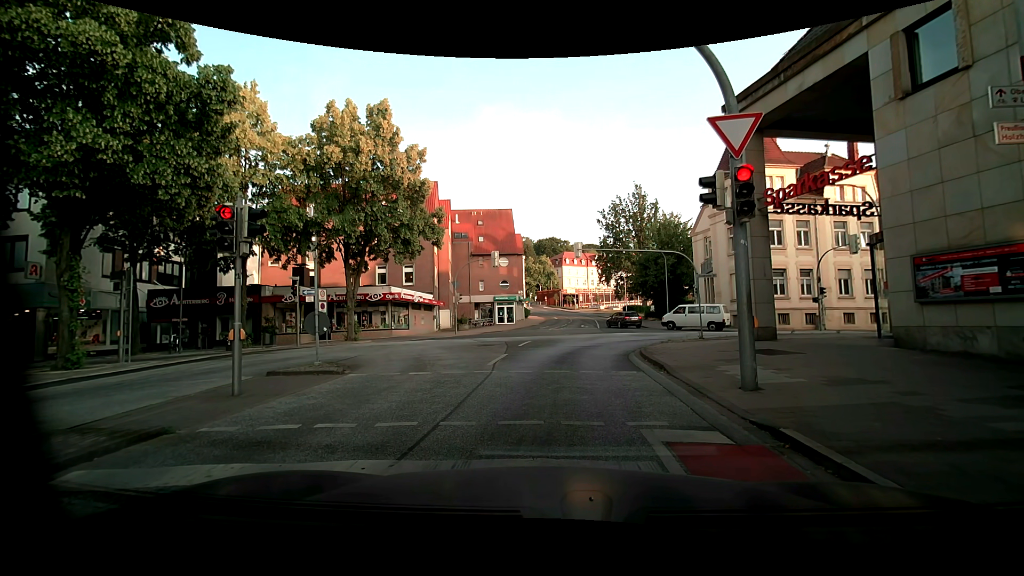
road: unclassified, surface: asphalt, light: Day
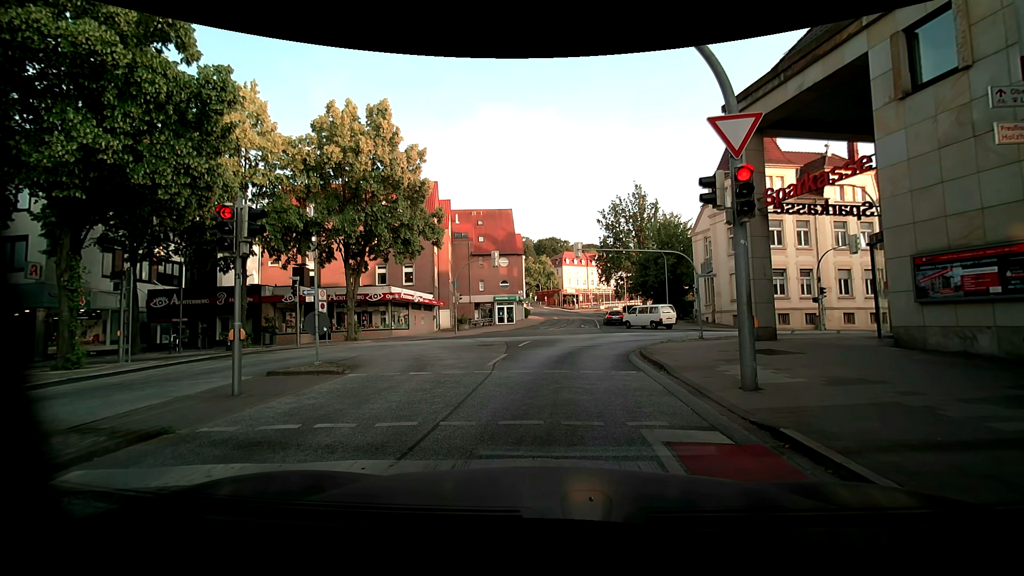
(0.0, 0.0) m; 0°
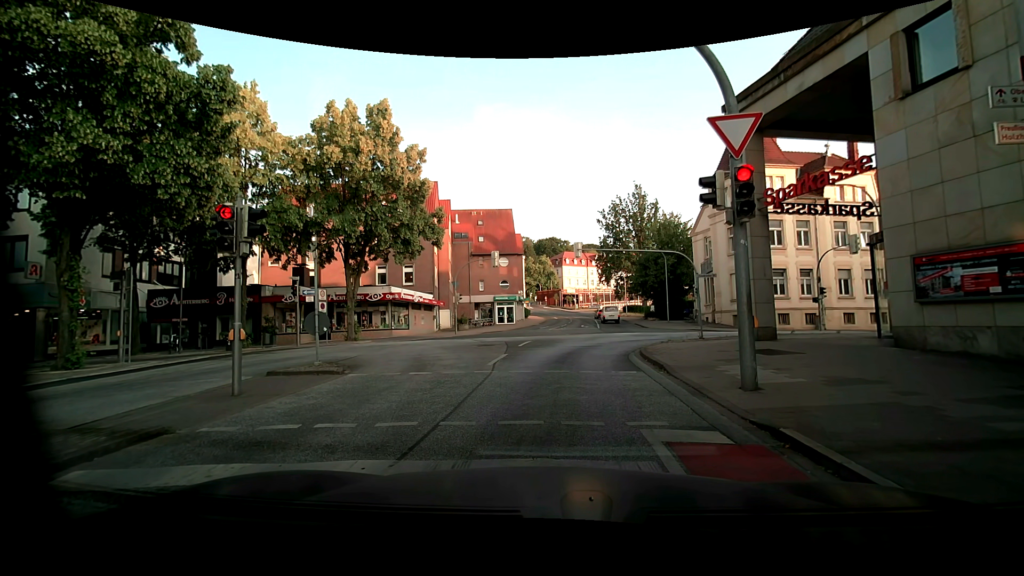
(0.0, 0.0) m; 0°
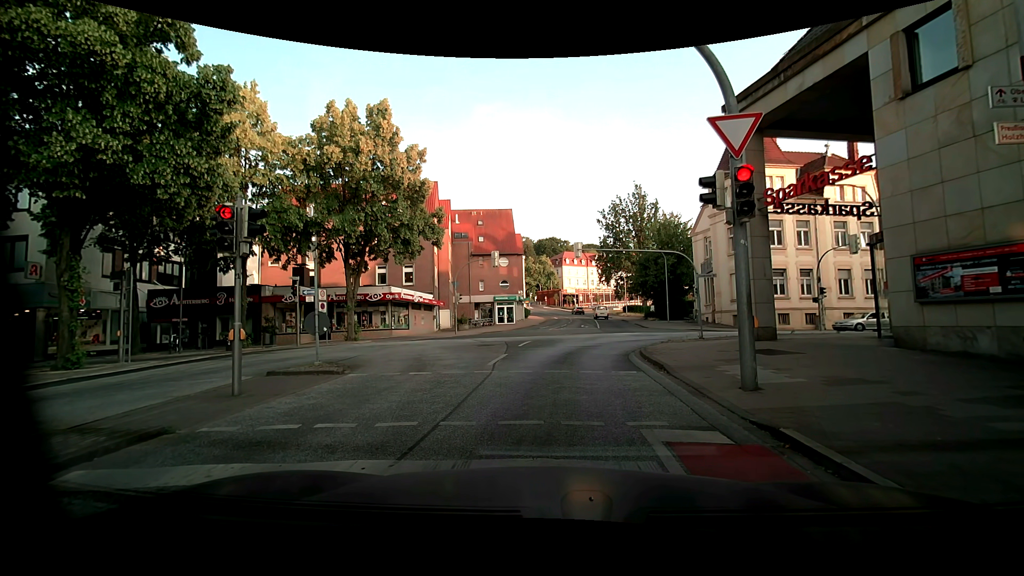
(0.0, 0.0) m; 0°
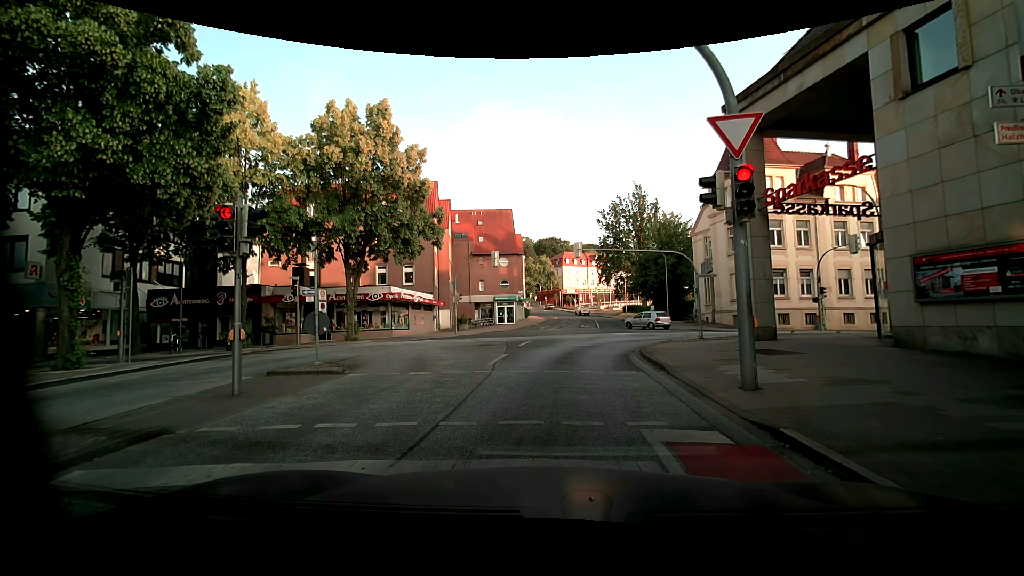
(0.0, 0.0) m; 0°
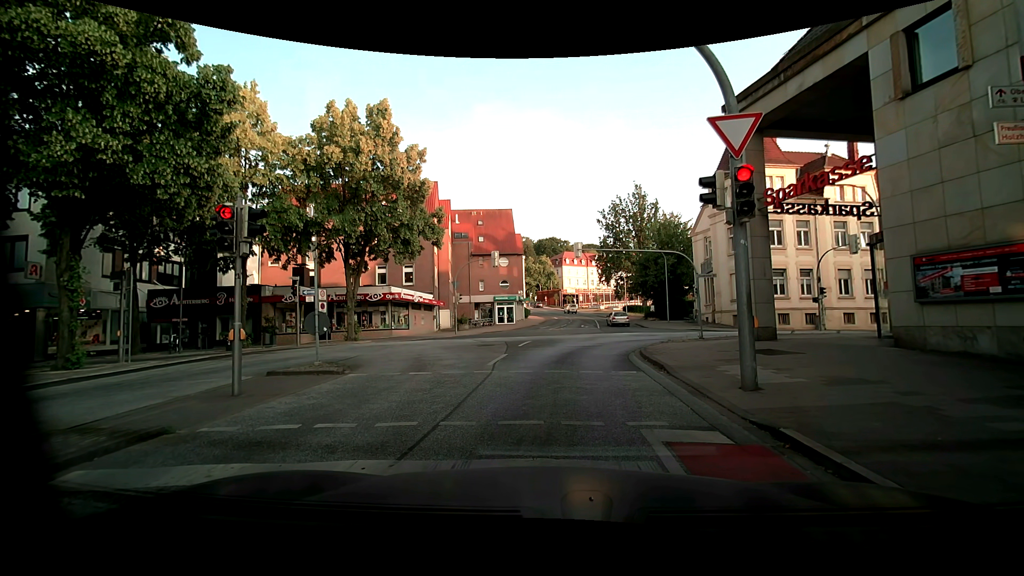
(0.0, 0.0) m; 0°
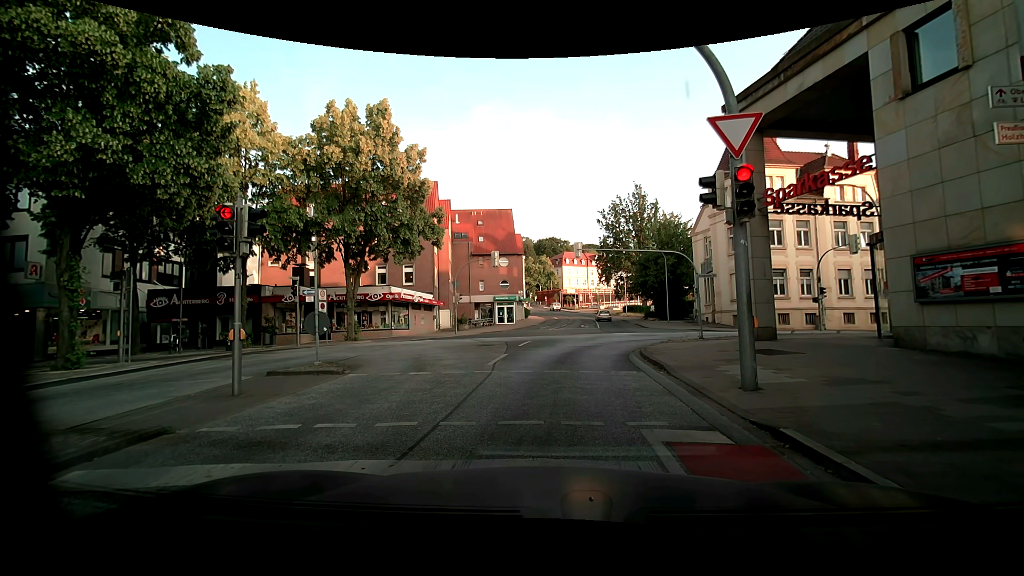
(0.0, 0.0) m; 0°
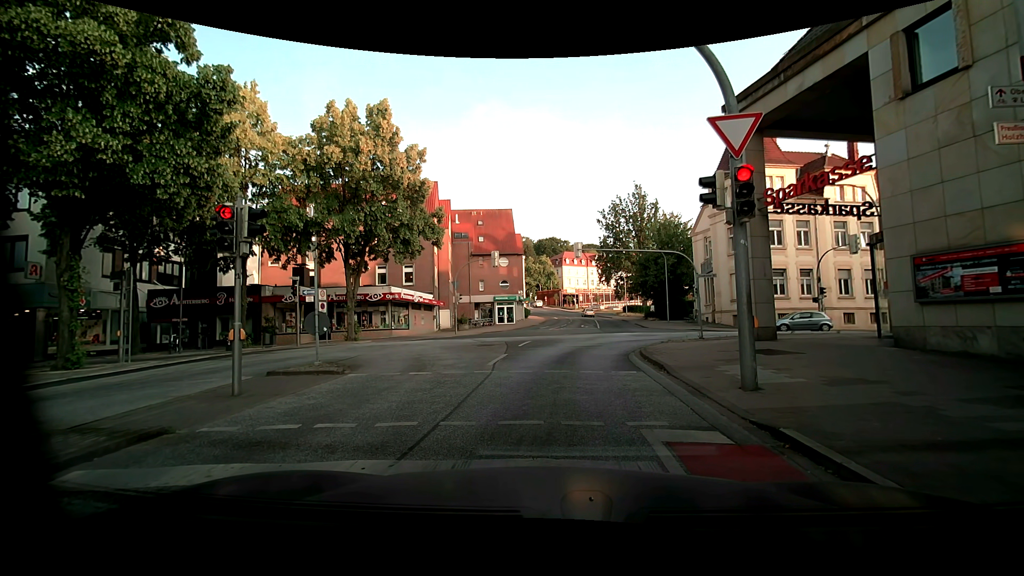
(0.0, 0.0) m; 0°
(0, +10) (+1, +20) (+4, +30) (+6, +39) (+7, +49) (+8, +59) (+9, +69) (+9, +79) (+9, +89) (+8, +99) m
